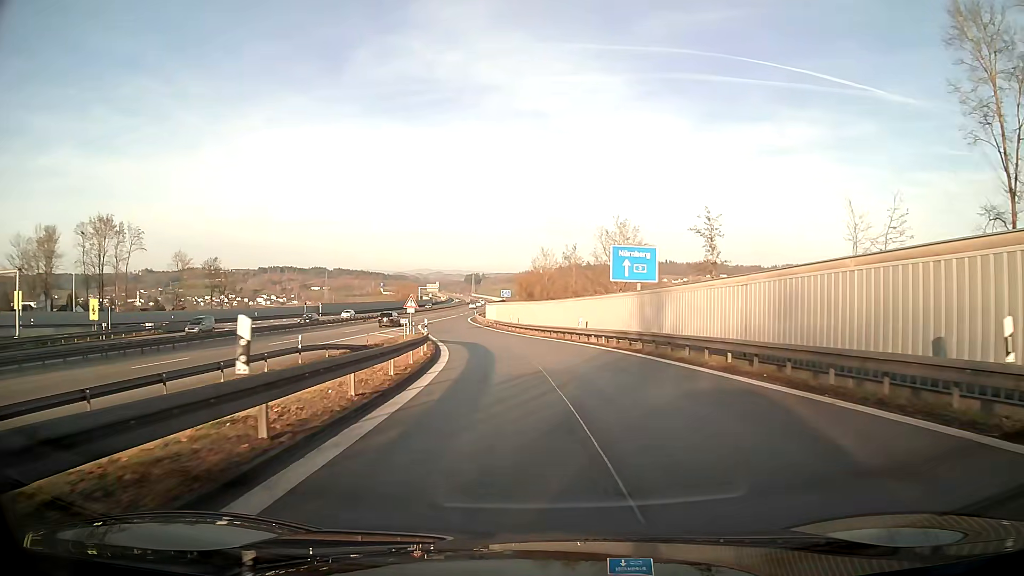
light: Day
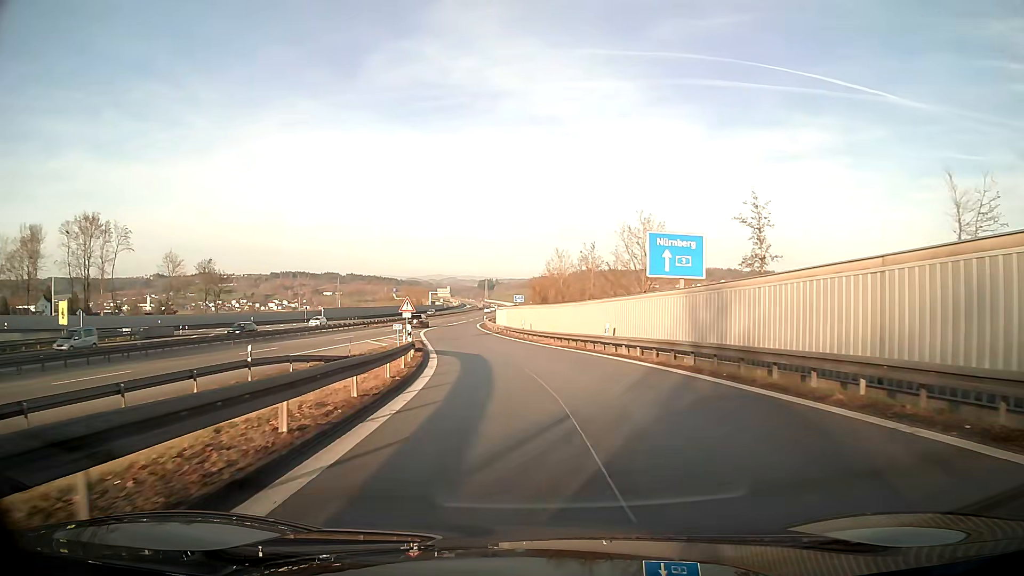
(-0.1, +7.4) m; -1°
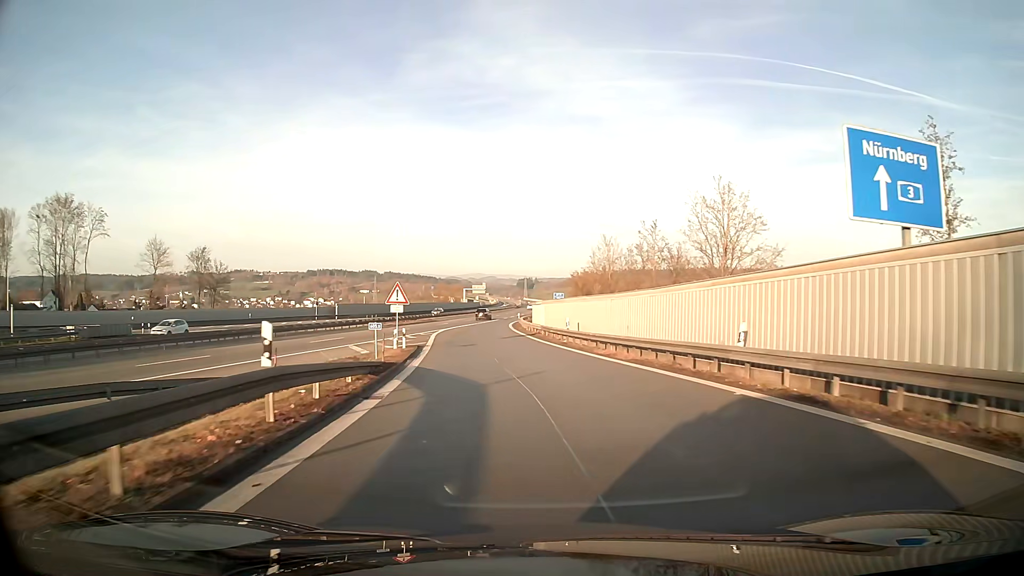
(-0.5, +15.5) m; -4°
